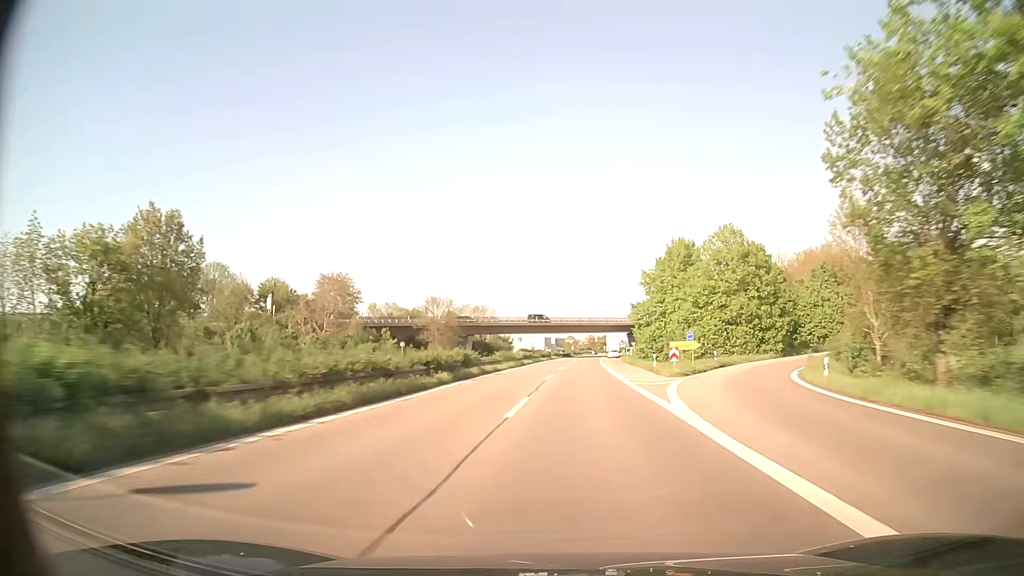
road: trunk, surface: asphalt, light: Day
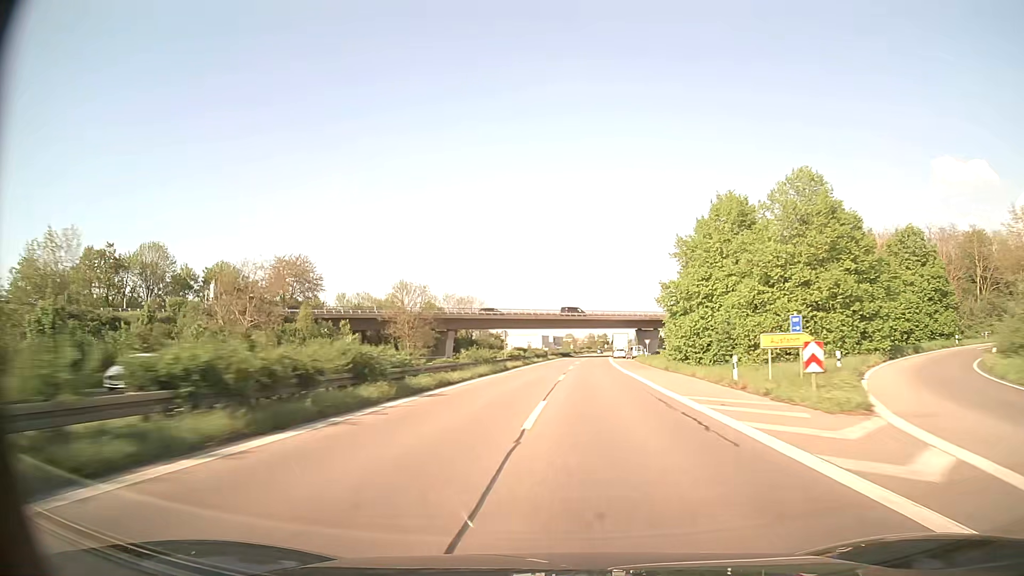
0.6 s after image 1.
(0.0, +20.6) m; 0°
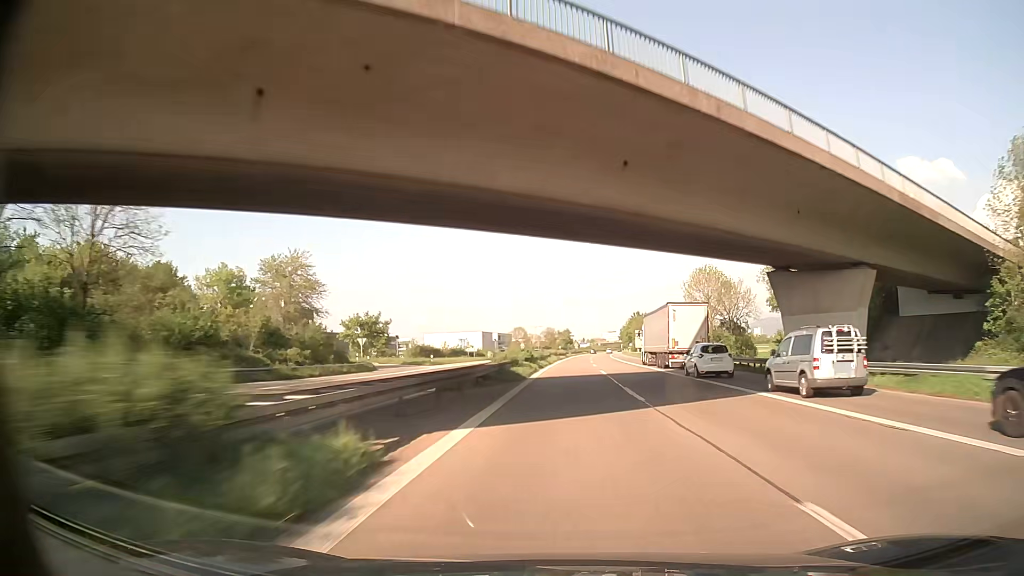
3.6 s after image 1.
(+2.5, +102.4) m; +4°
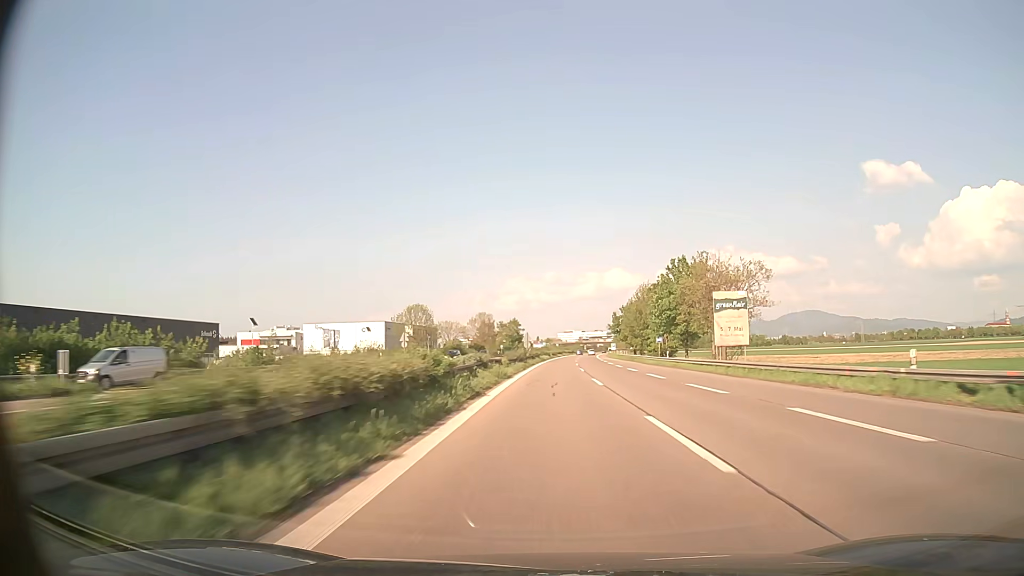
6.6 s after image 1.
(+3.3, +101.2) m; +4°
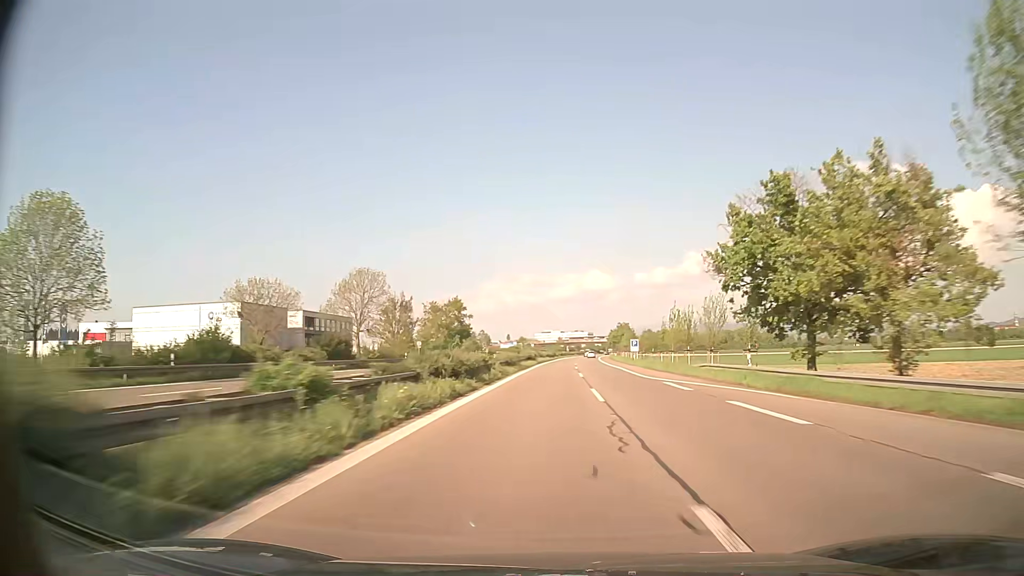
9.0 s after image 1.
(+1.5, +81.1) m; +2°
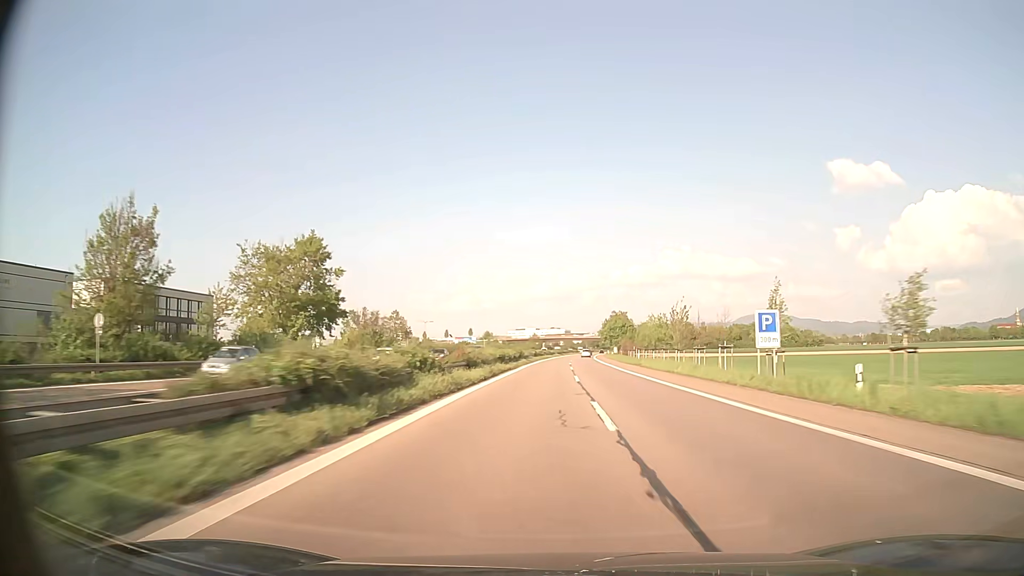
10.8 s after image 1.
(+1.0, +61.5) m; +2°
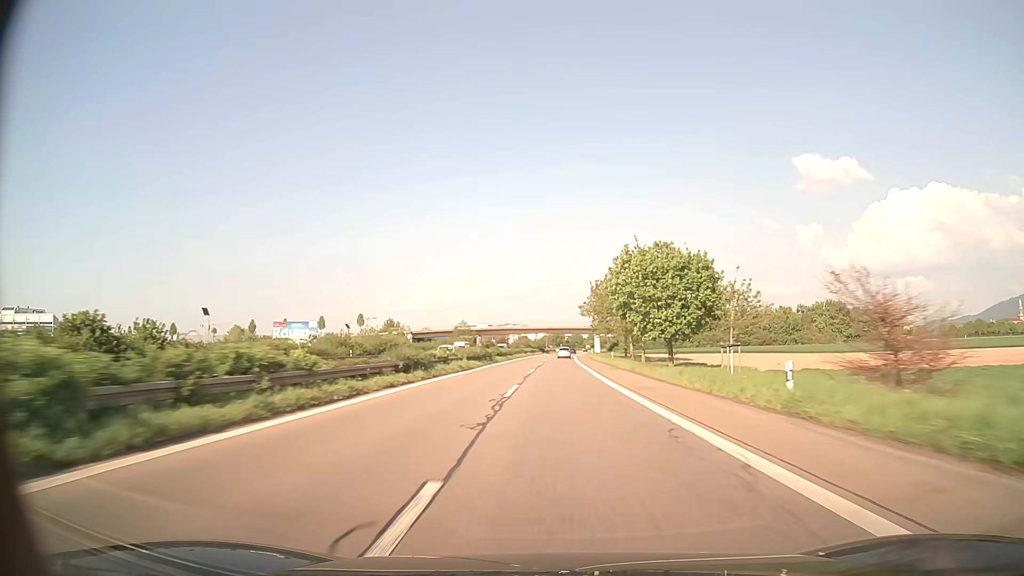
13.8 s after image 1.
(+4.0, +101.1) m; +4°
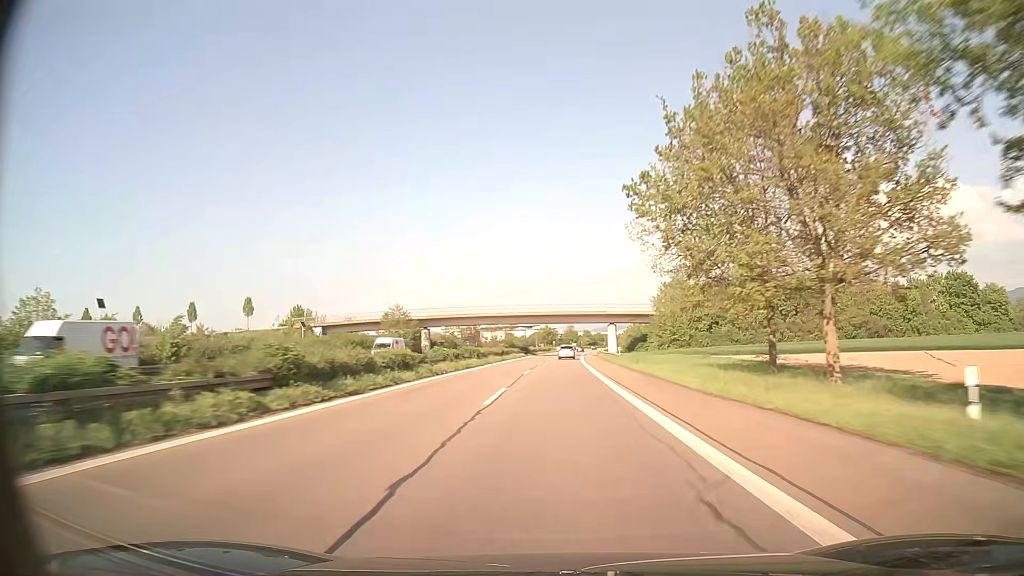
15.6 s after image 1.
(+0.4, +57.7) m; +1°
(0, +10) (0, +20) (0, +30) (0, +40) (0, +50) (+1, +60) (+1, +70) (+1, +80) (+2, +90) (+2, +100) m
